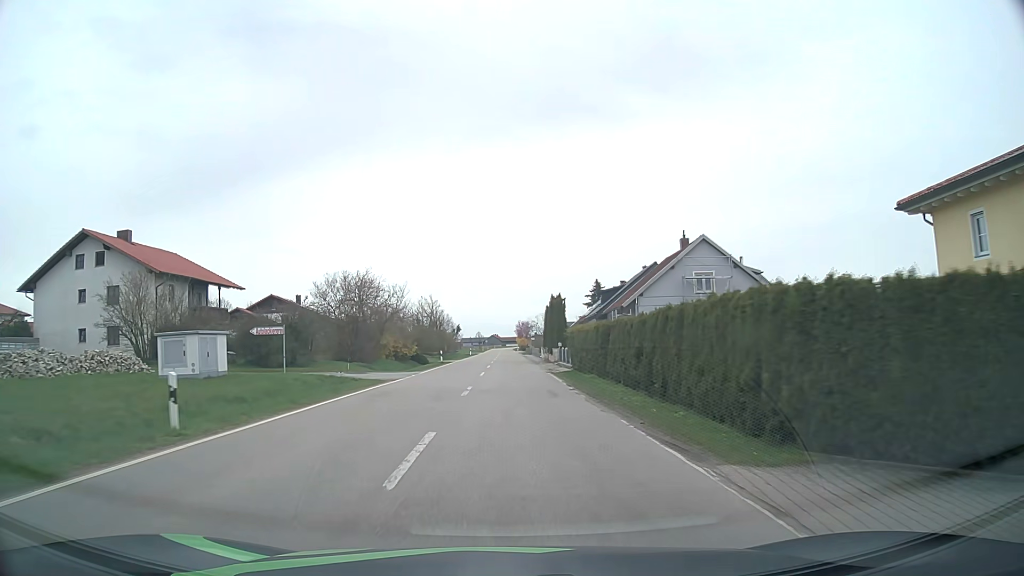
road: tertiary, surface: asphalt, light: Day
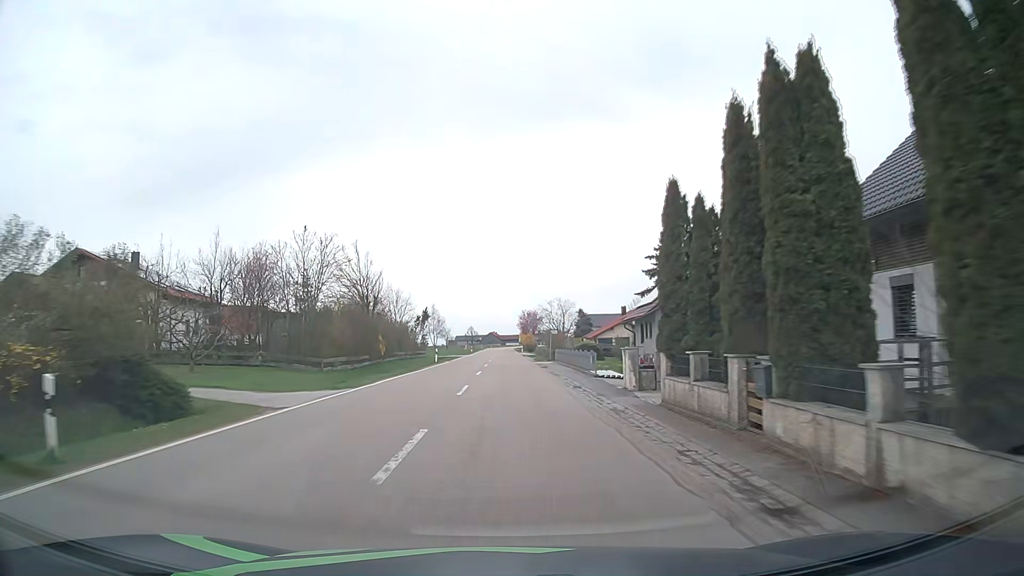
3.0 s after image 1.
(+0.1, +47.2) m; 0°
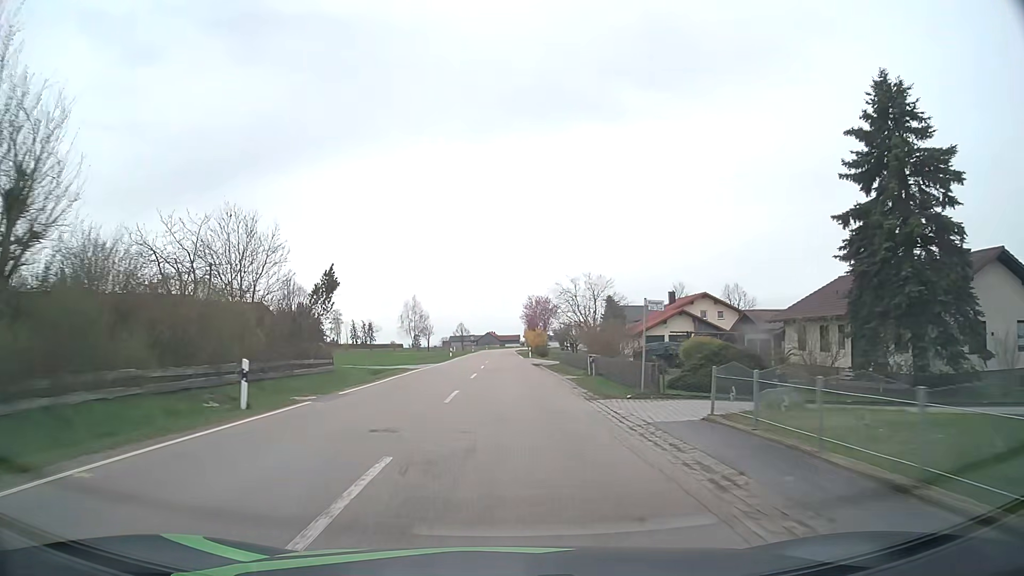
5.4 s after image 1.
(0.0, +37.9) m; 0°
(0, +10) (0, +20) (0, +30) (0, +40) (0, +50) (0, +60) (0, +70) (0, +80) (-1, +90) (-1, +100) m
